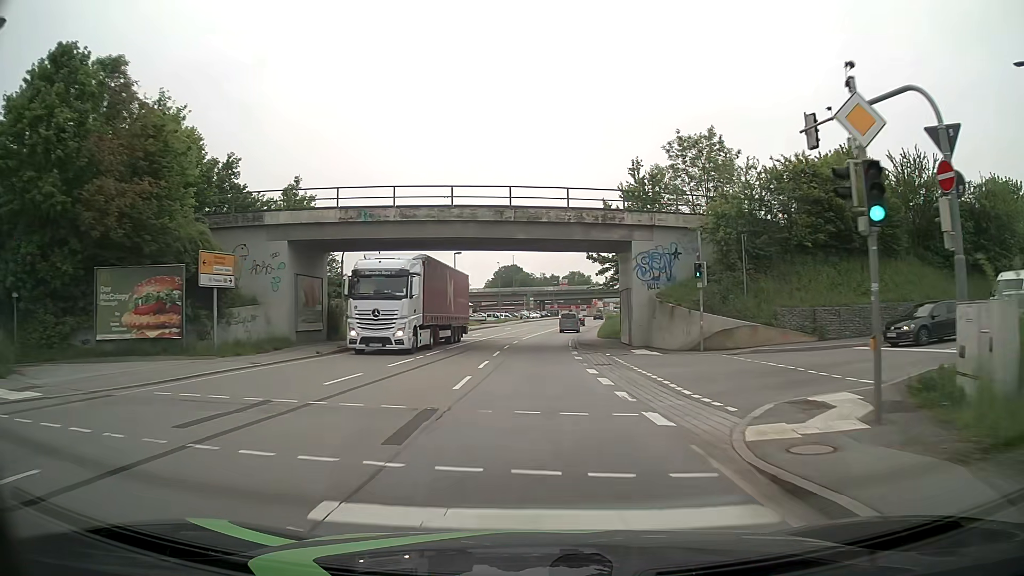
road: primary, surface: asphalt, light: Day
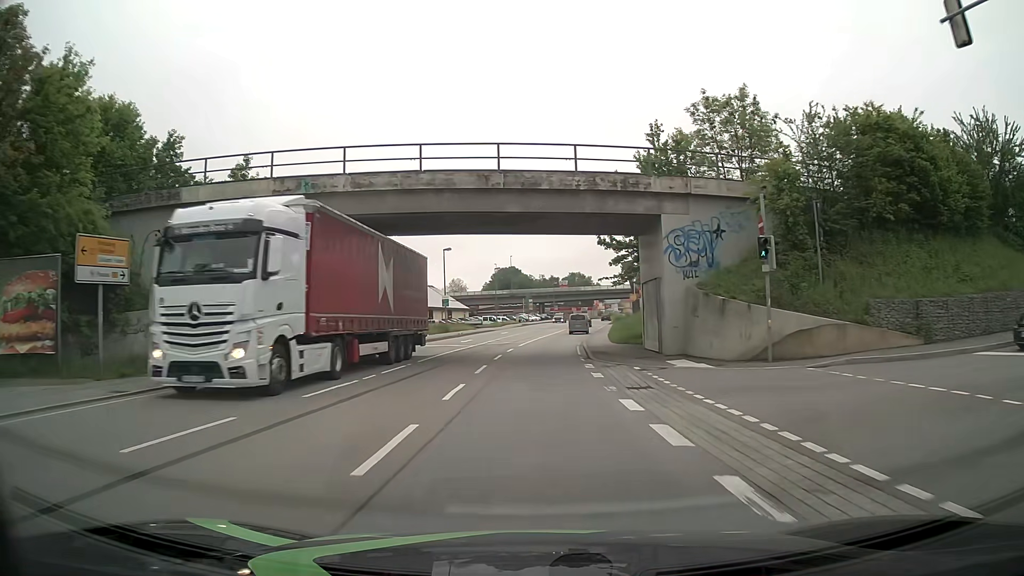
(0.0, +7.6) m; 0°
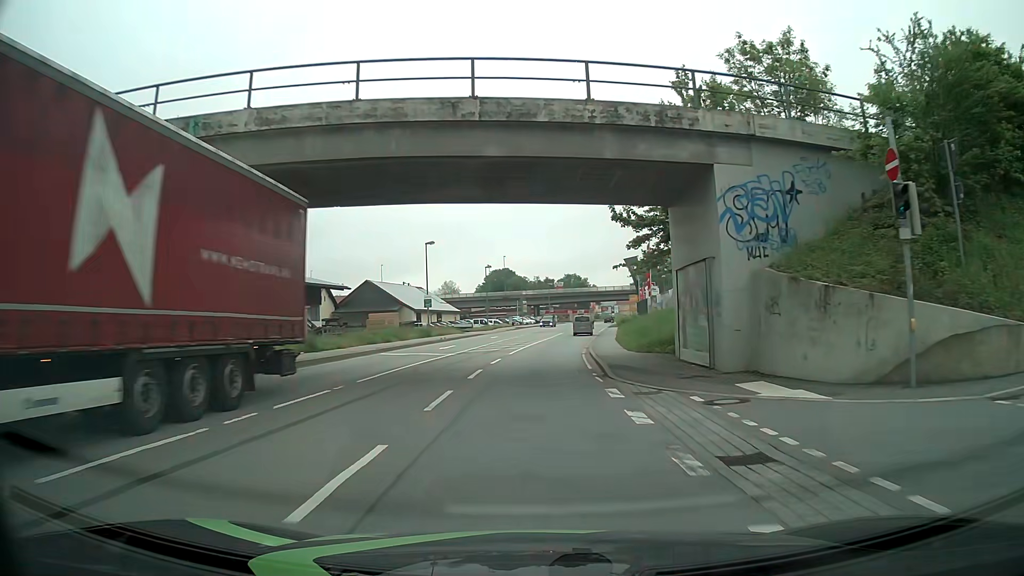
(0.0, +7.6) m; 0°
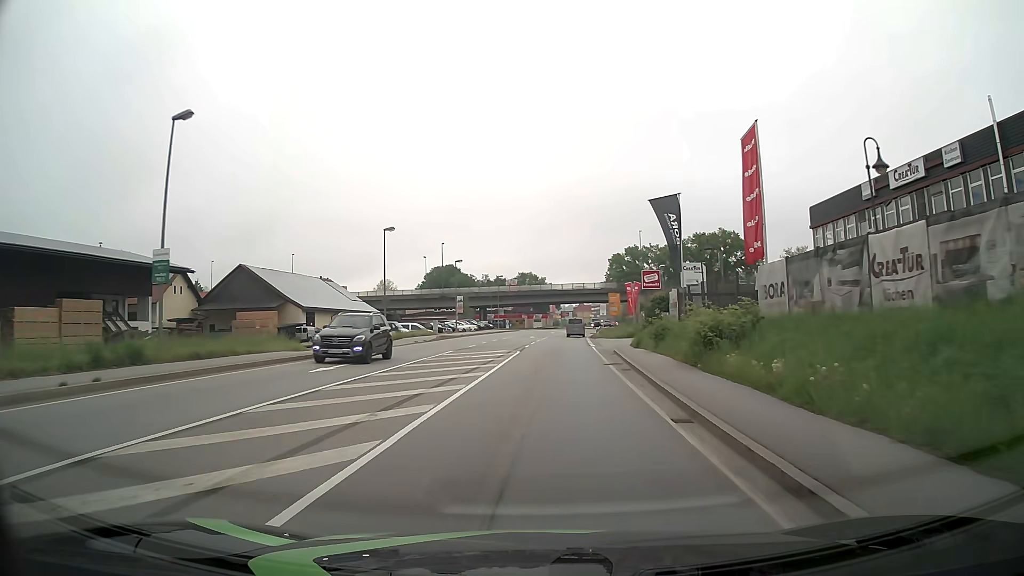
(+1.2, +37.7) m; +4°
(0, +10) (0, +20) (+1, +30) (+1, +40) (+2, +50) (+3, +60) (+4, +70) (+5, +80) (+6, +90) (+7, +100) m
